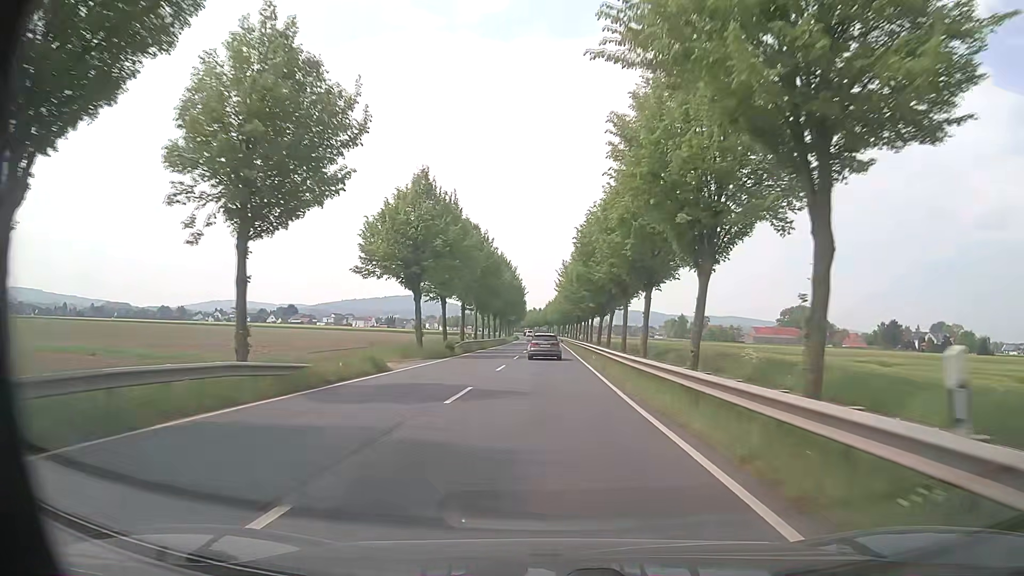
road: primary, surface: asphalt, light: Day
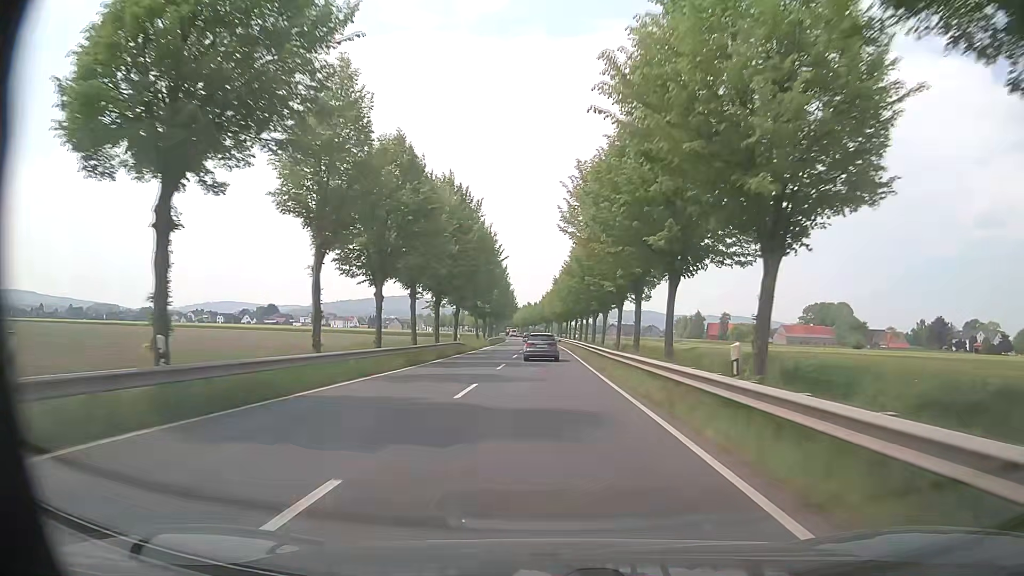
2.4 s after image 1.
(+0.1, +46.7) m; 0°
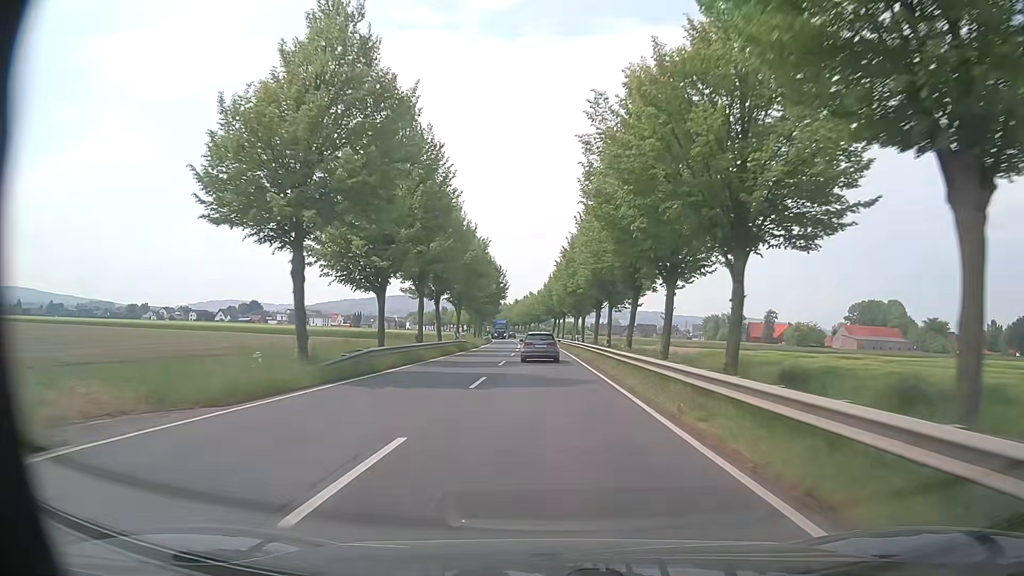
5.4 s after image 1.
(0.0, +57.1) m; 0°
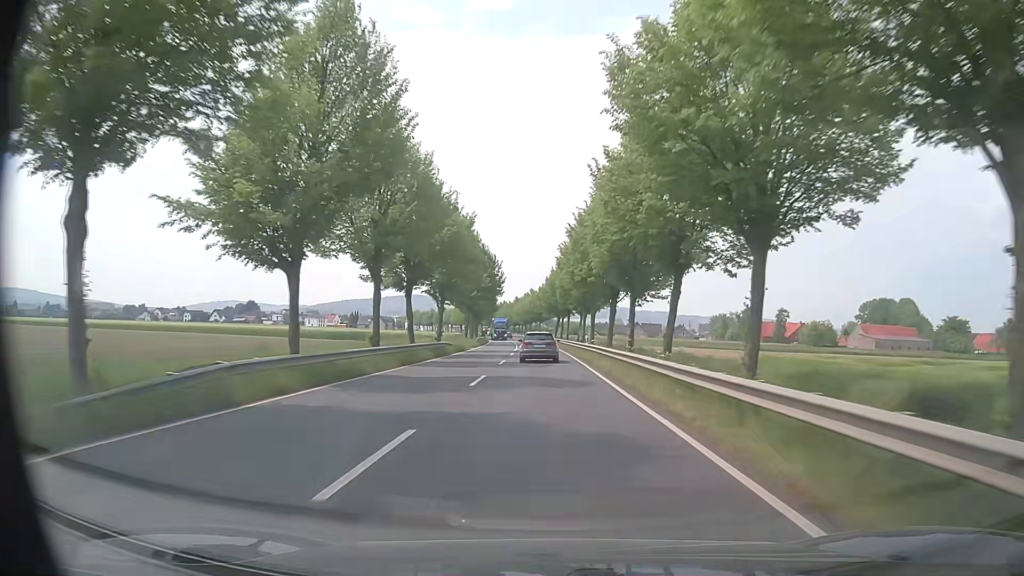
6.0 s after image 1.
(0.0, +11.2) m; 0°
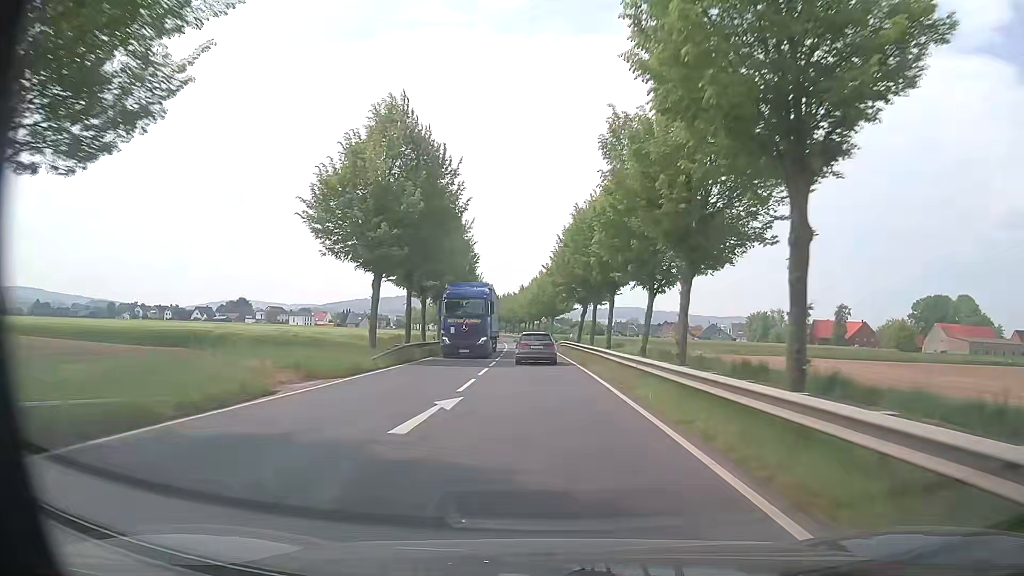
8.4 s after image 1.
(-0.4, +43.9) m; -1°
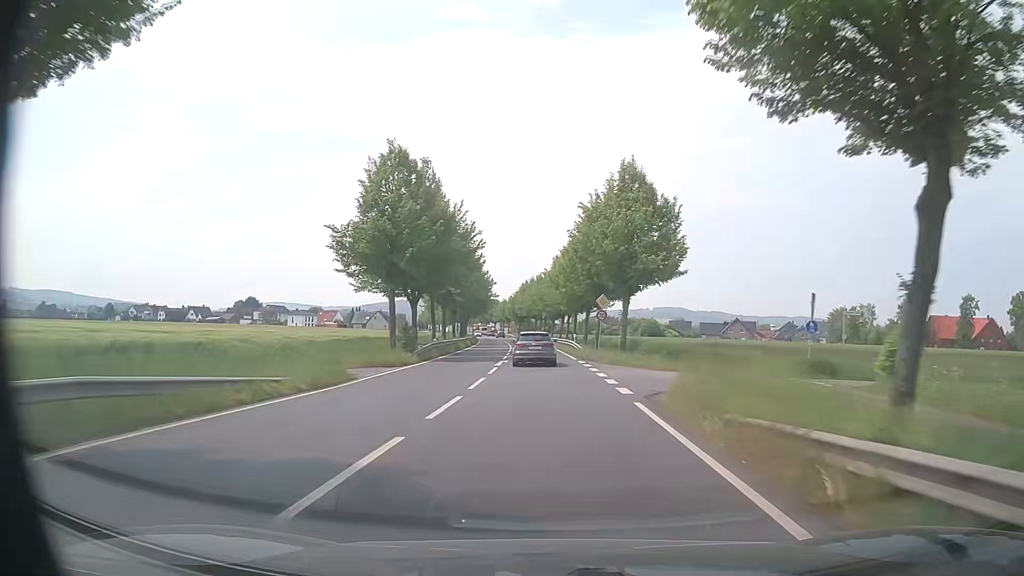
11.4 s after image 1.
(-1.4, +52.8) m; -4°
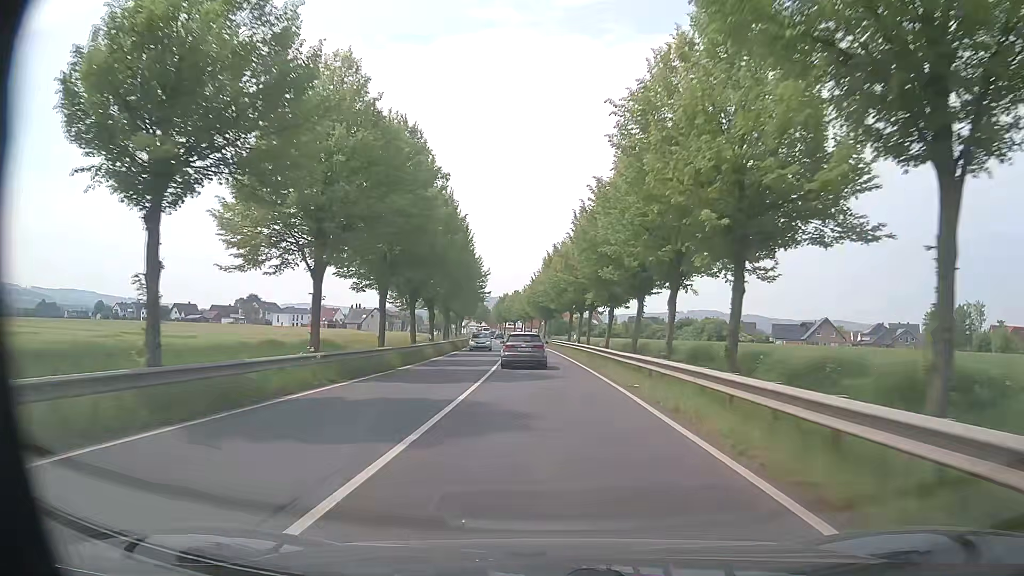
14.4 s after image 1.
(-0.4, +50.9) m; -2°
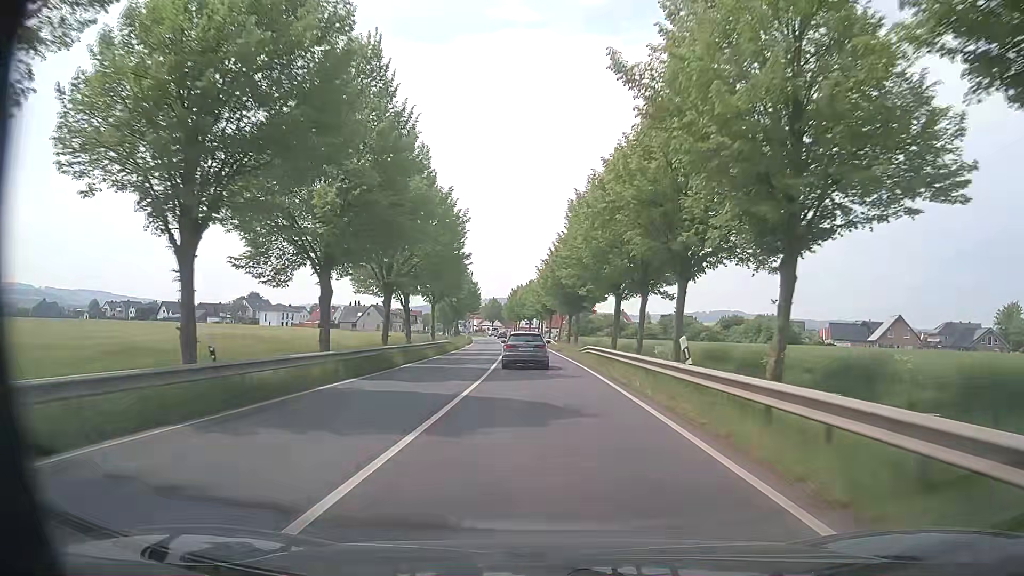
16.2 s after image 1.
(-0.7, +29.6) m; -2°
(0, +10) (0, +20) (0, +30) (-1, +40) (-1, +50) (-2, +60) (-3, +70) (-4, +80) (-5, +90) (-6, +100) m
